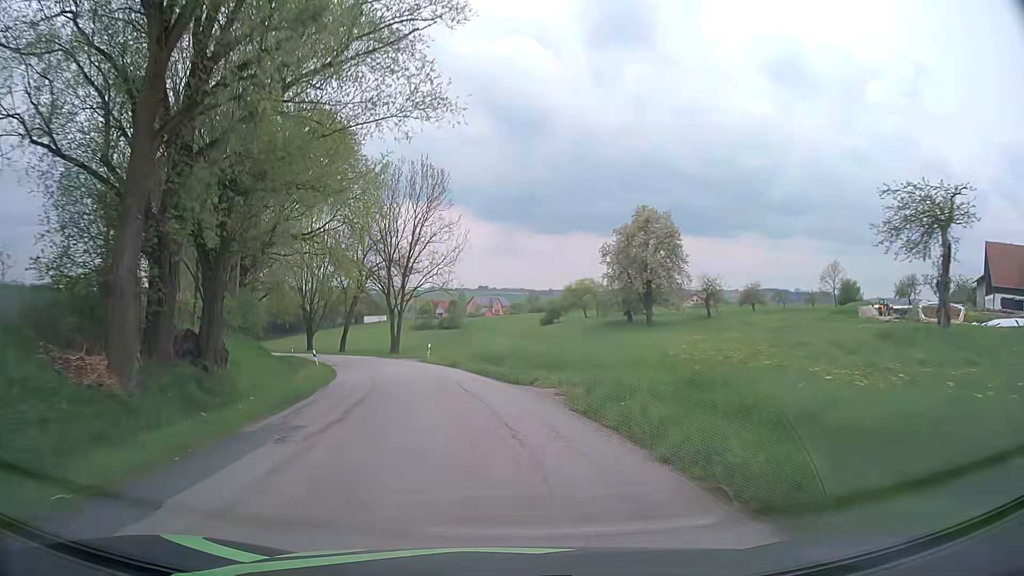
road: tertiary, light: Day
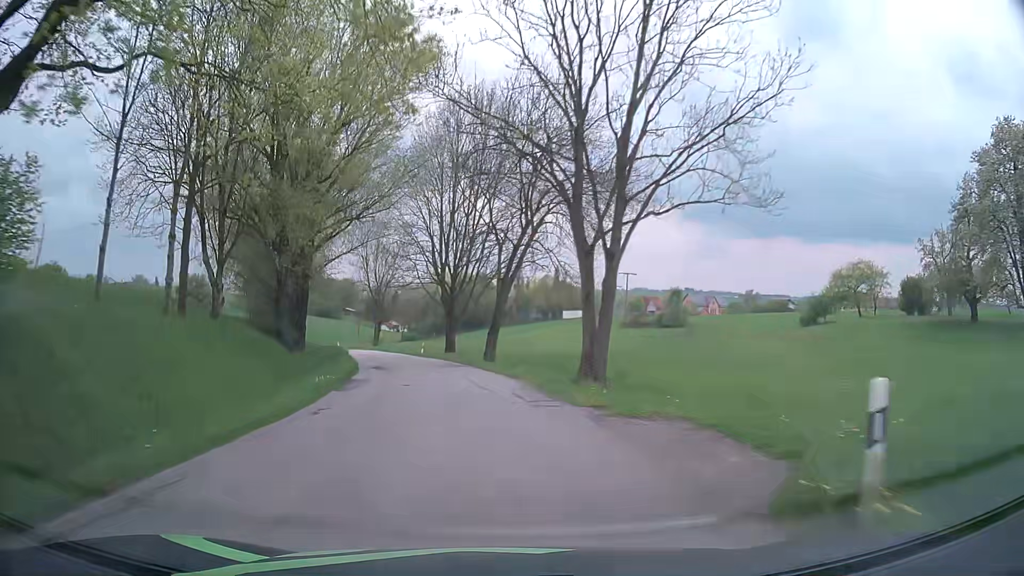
(-5.4, +36.7) m; -17°
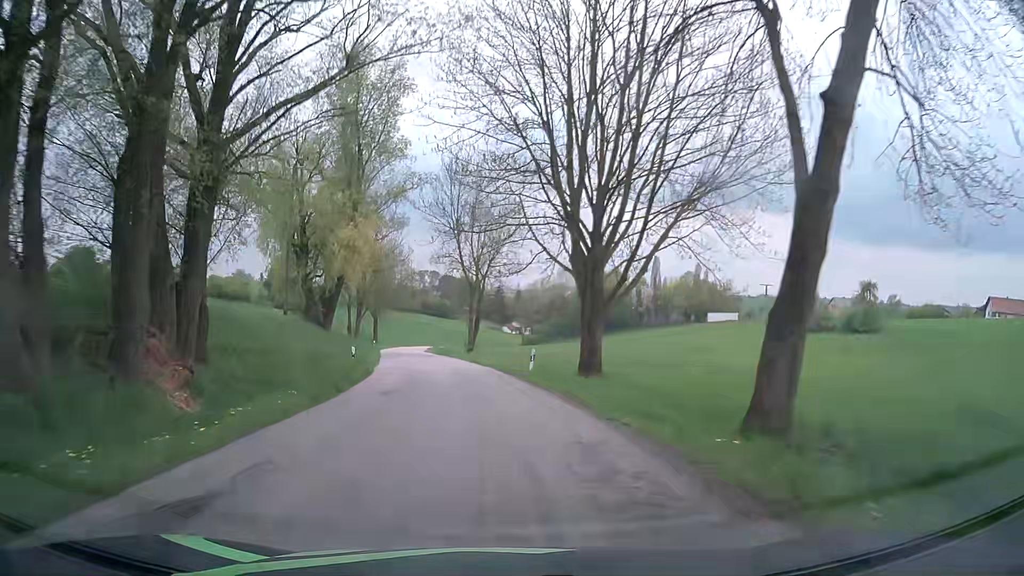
(-2.7, +27.8) m; -11°
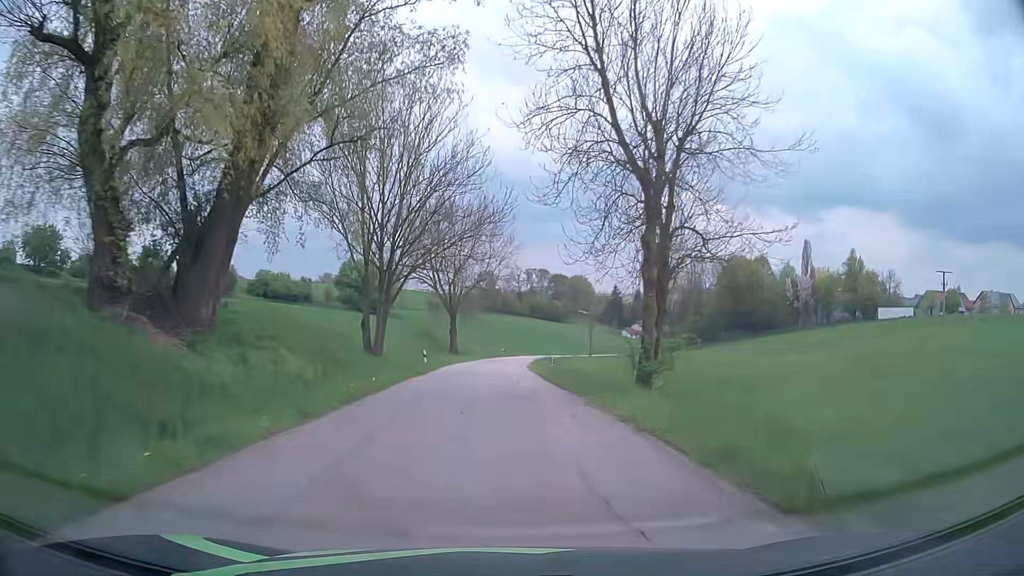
(-4.0, +37.2) m; -10°
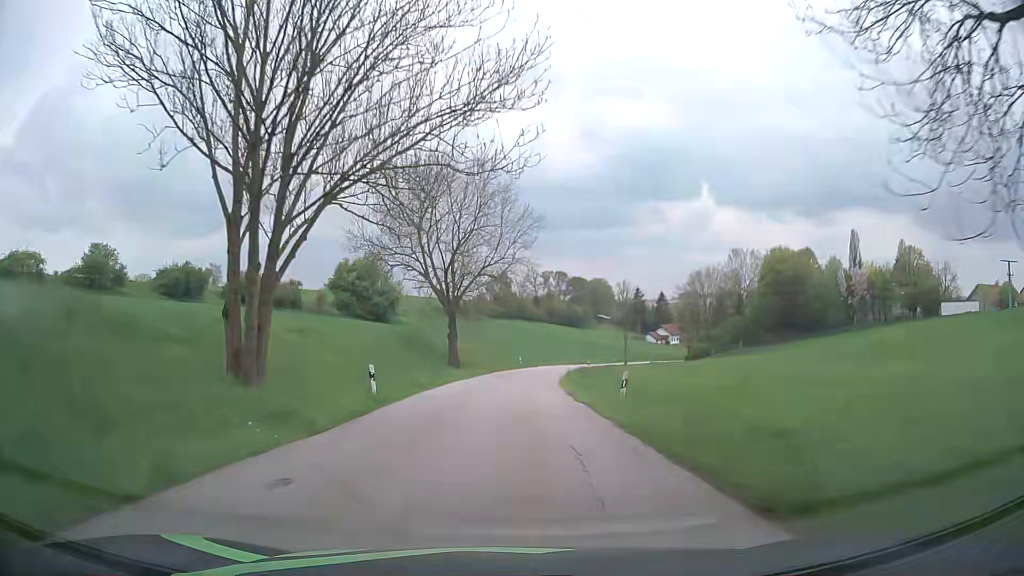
(-0.3, +19.1) m; -1°
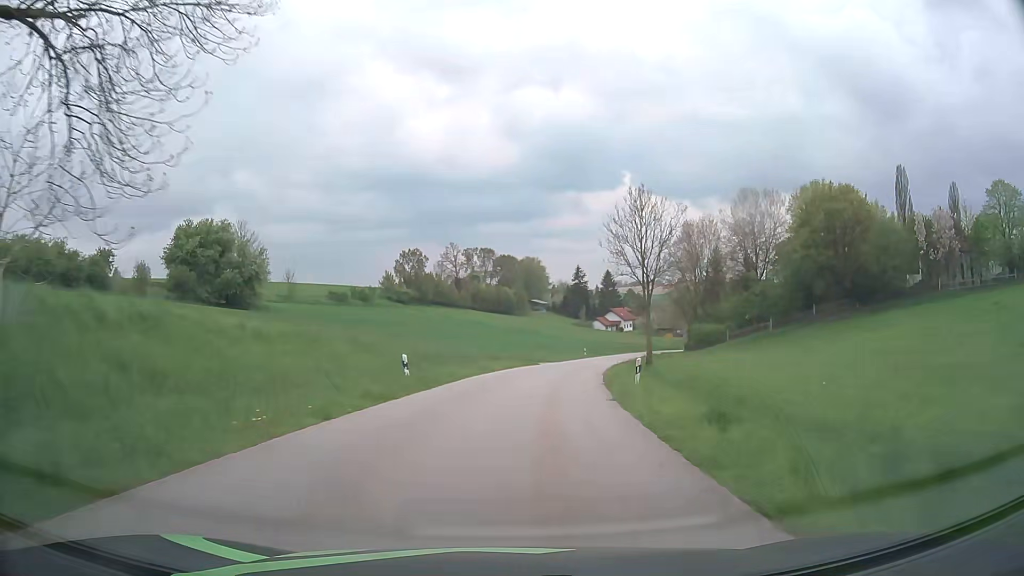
(+1.7, +49.0) m; +6°
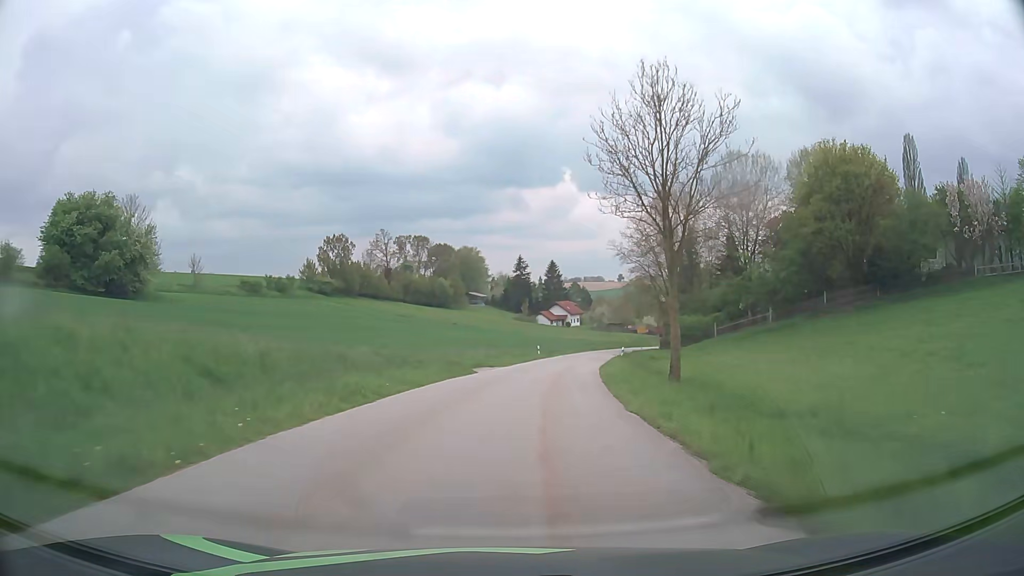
(+0.7, +19.7) m; +5°
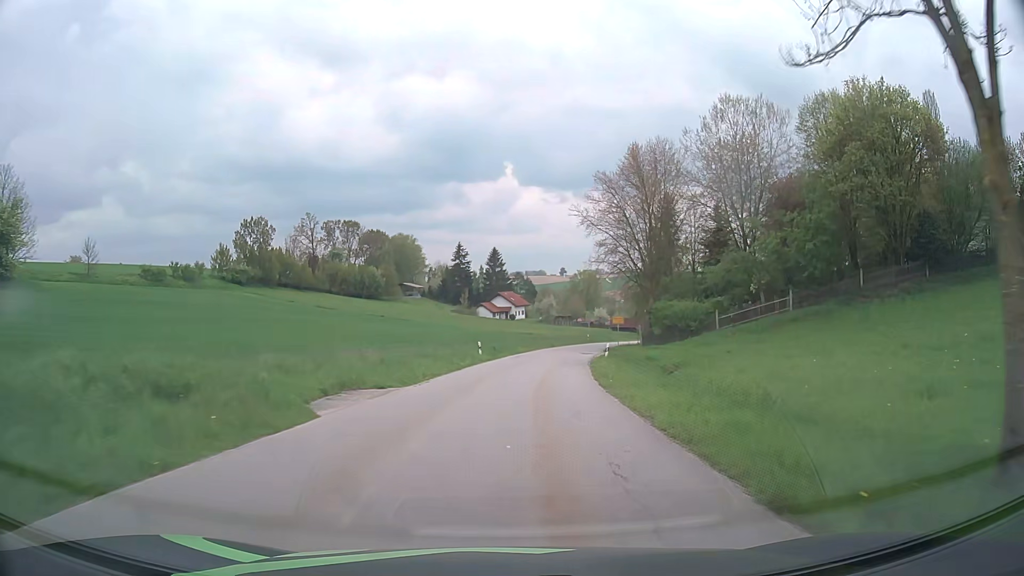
(+0.8, +19.4) m; +5°
(0, +10) (+1, +20) (+2, +30) (+3, +40) (+5, +50) (+7, +59) (+9, +69) (+12, +79) (+15, +88) (+19, +98) m
